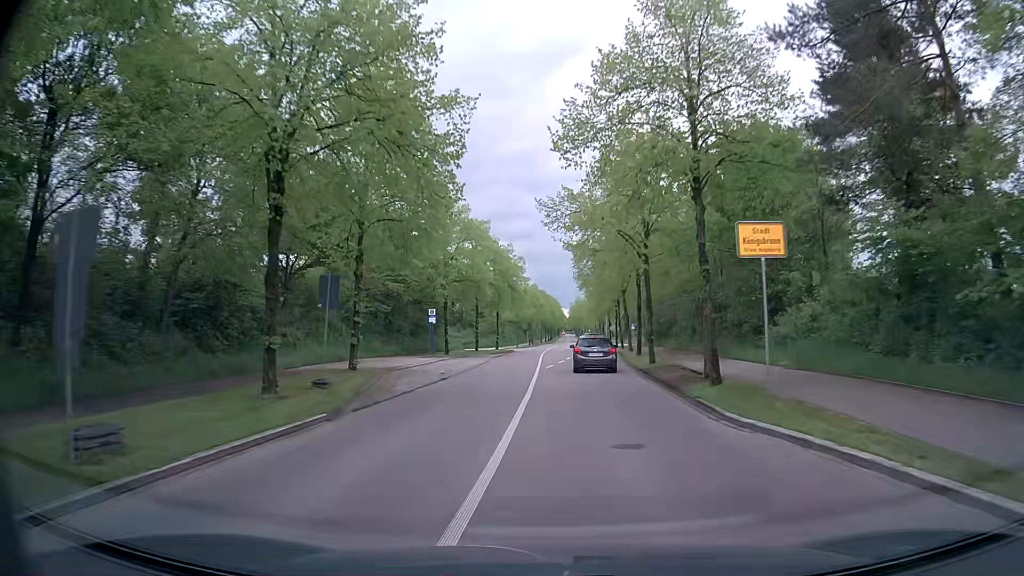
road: tertiary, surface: asphalt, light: Day
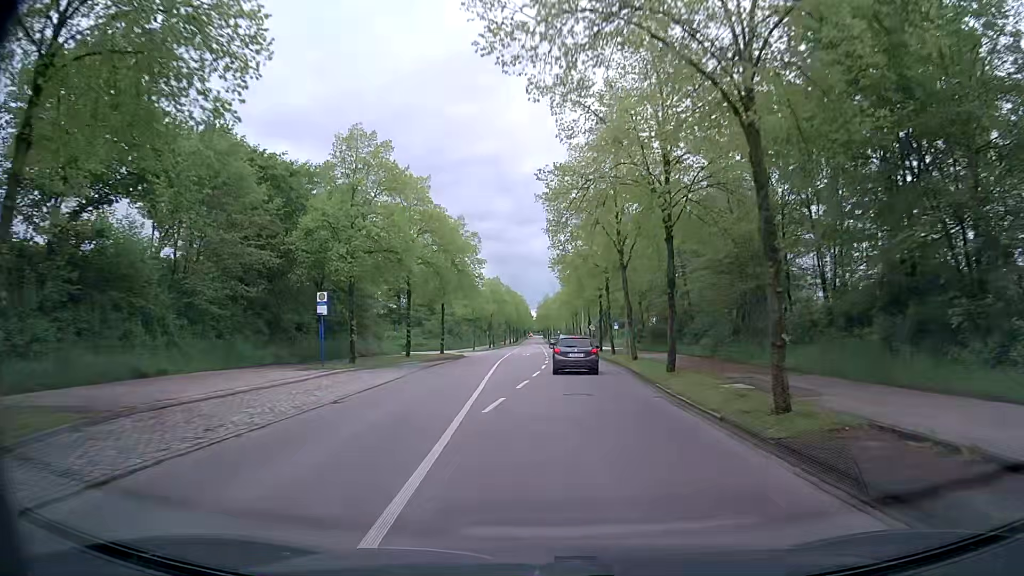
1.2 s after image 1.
(+0.4, +18.3) m; +3°
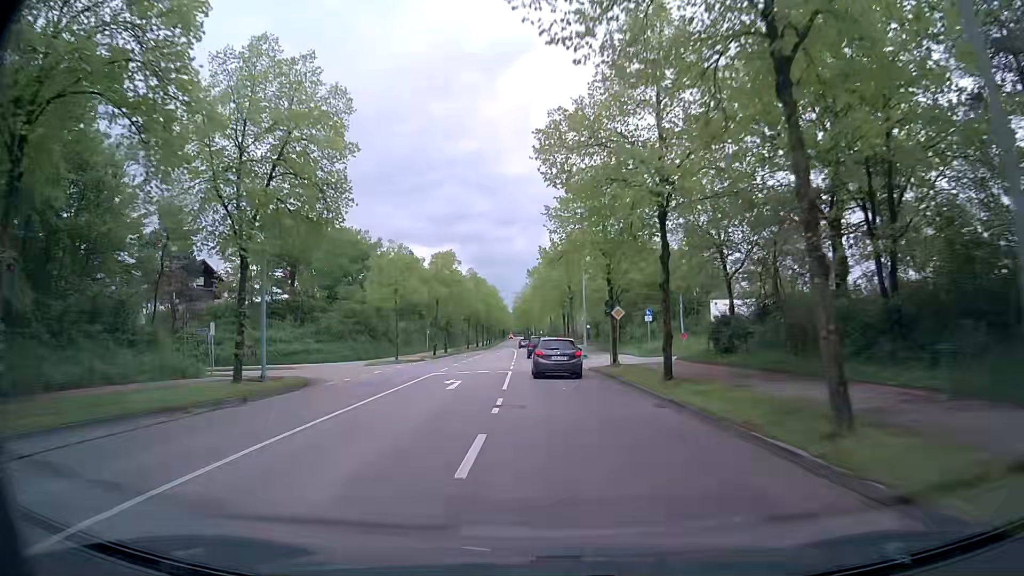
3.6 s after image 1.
(+0.7, +35.8) m; +2°
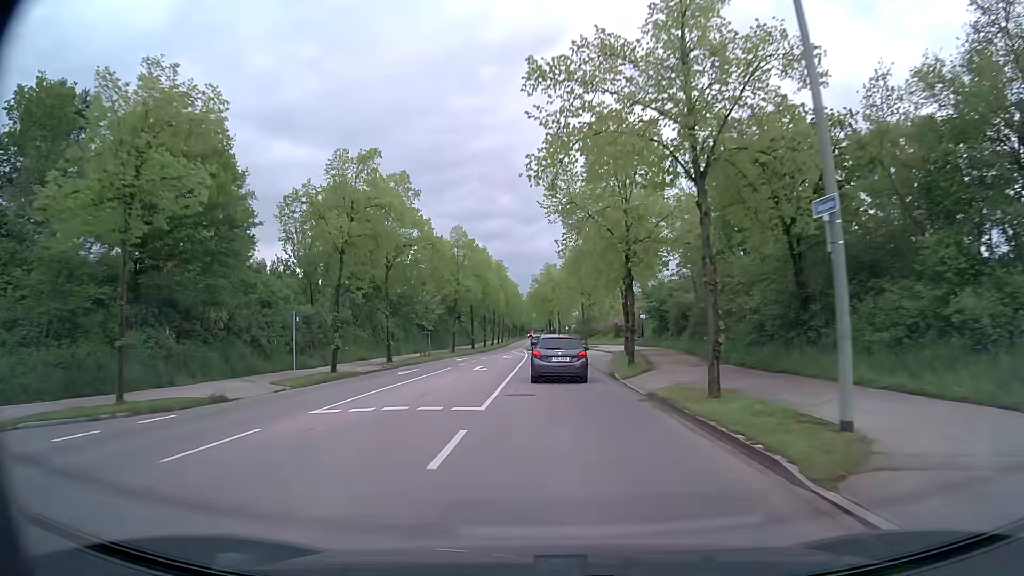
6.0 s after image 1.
(-0.7, +36.7) m; -2°
(0, +10) (0, +20) (0, +30) (0, +40) (0, +50) (-1, +60) (-1, +70) (-1, +80) (-2, +90) (-2, +100) m
